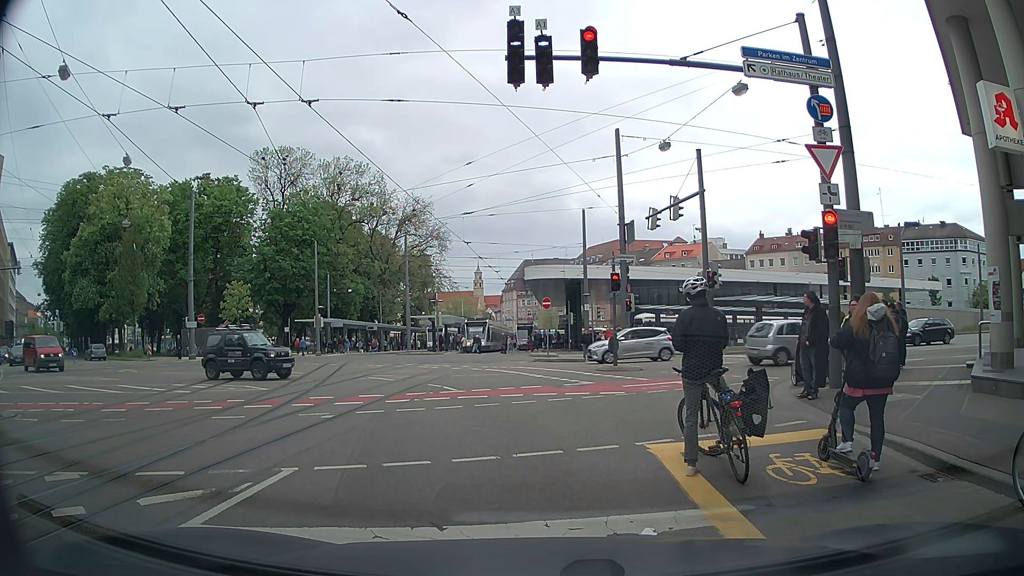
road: tertiary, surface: asphalt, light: Day
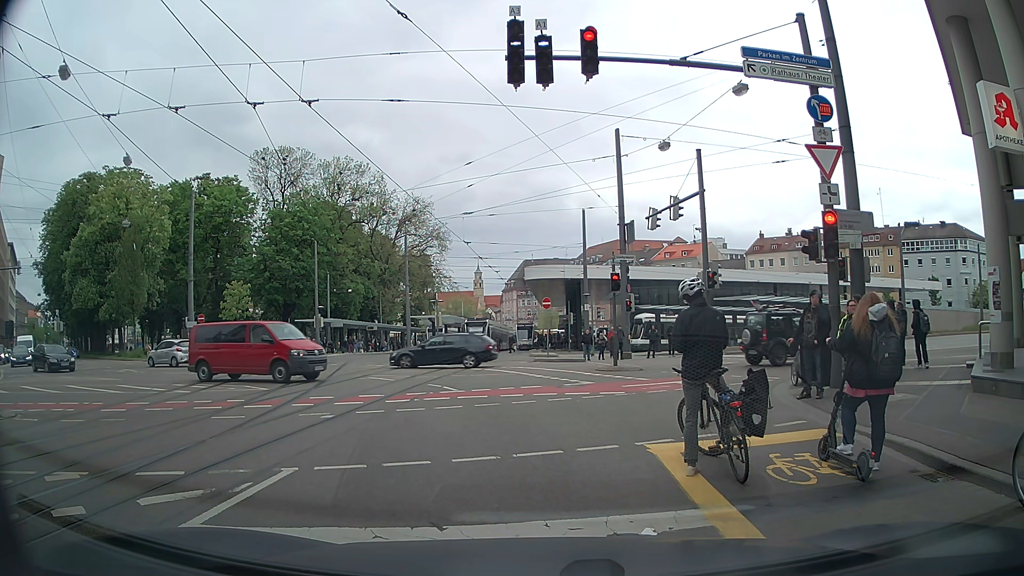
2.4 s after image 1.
(0.0, 0.0) m; 0°
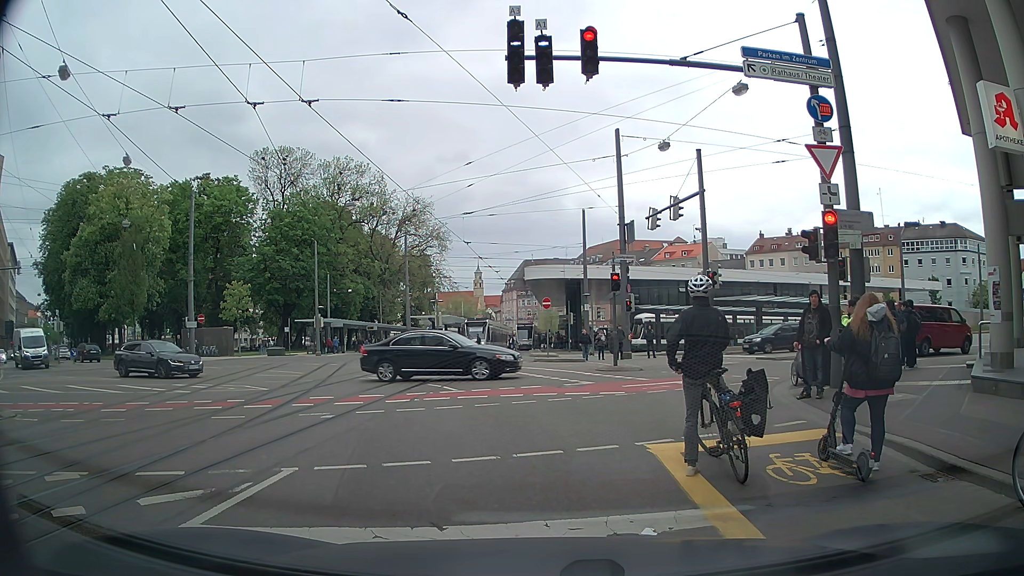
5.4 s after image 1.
(0.0, 0.0) m; 0°
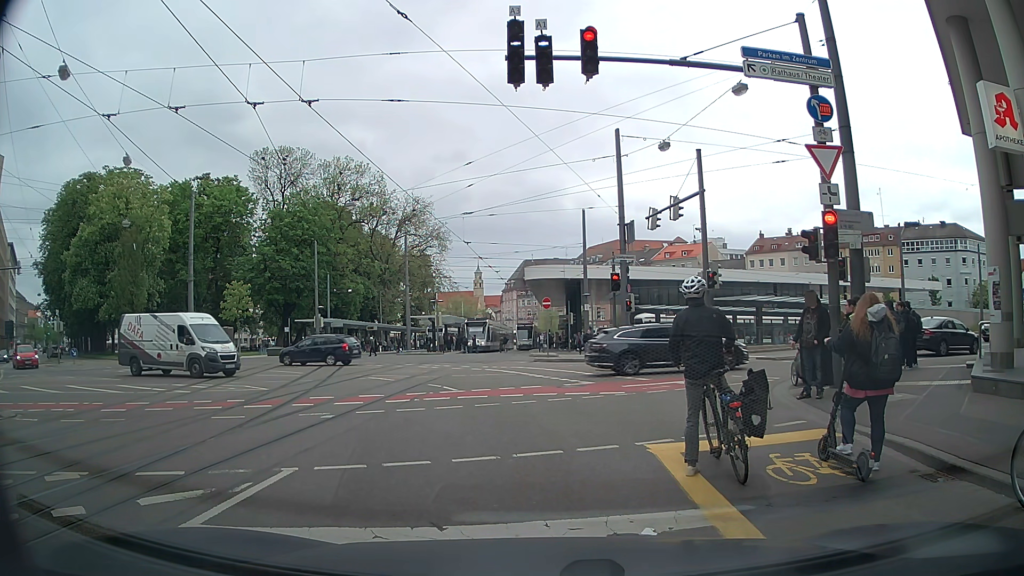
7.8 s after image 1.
(0.0, 0.0) m; 0°
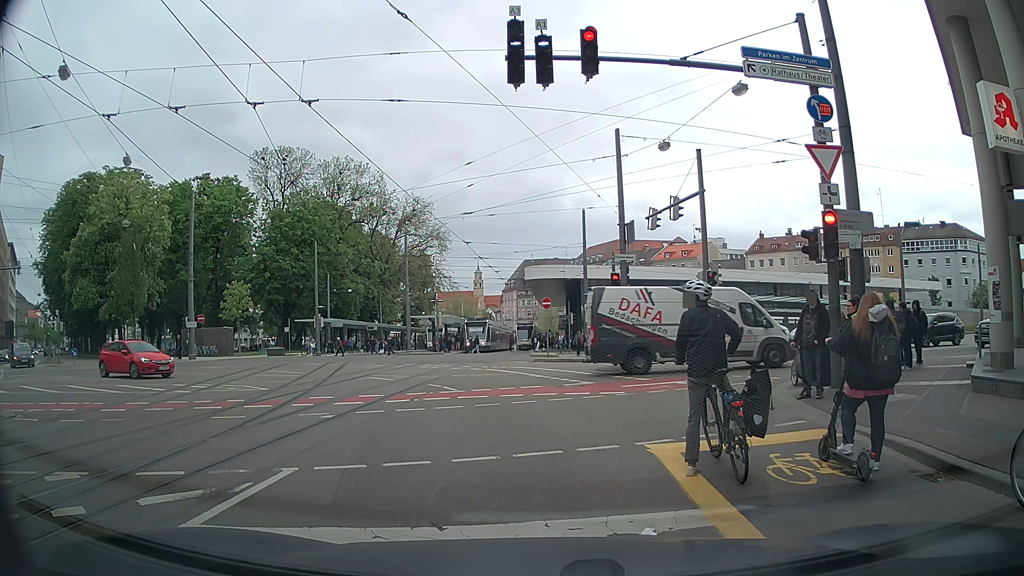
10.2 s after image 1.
(0.0, 0.0) m; 0°
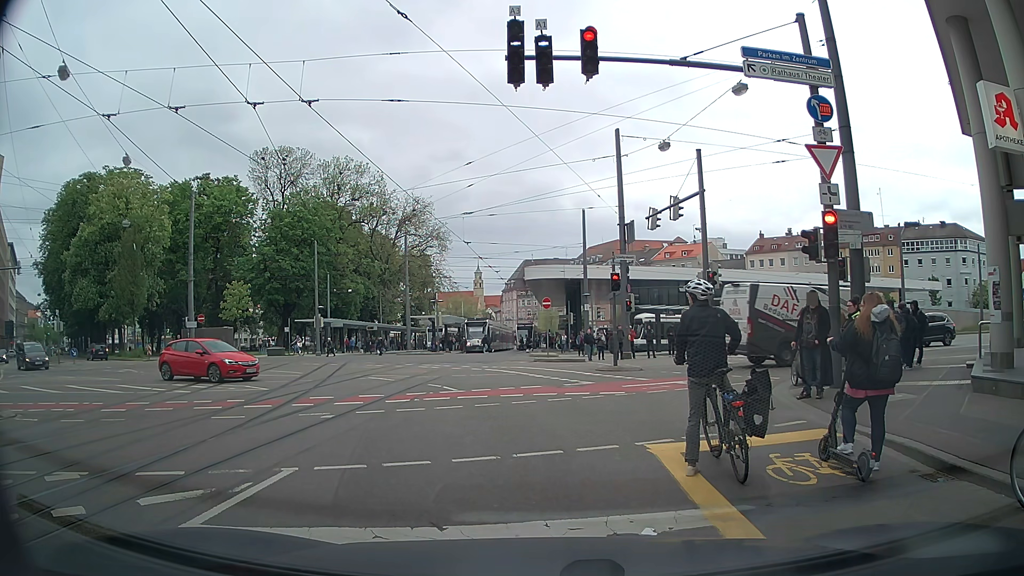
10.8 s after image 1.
(0.0, 0.0) m; 0°
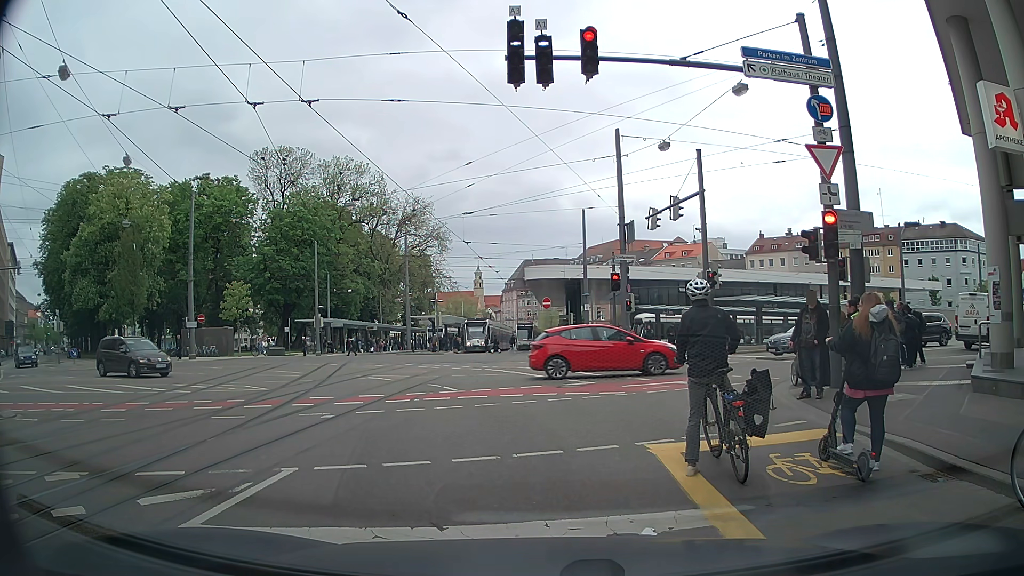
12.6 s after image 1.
(0.0, 0.0) m; 0°
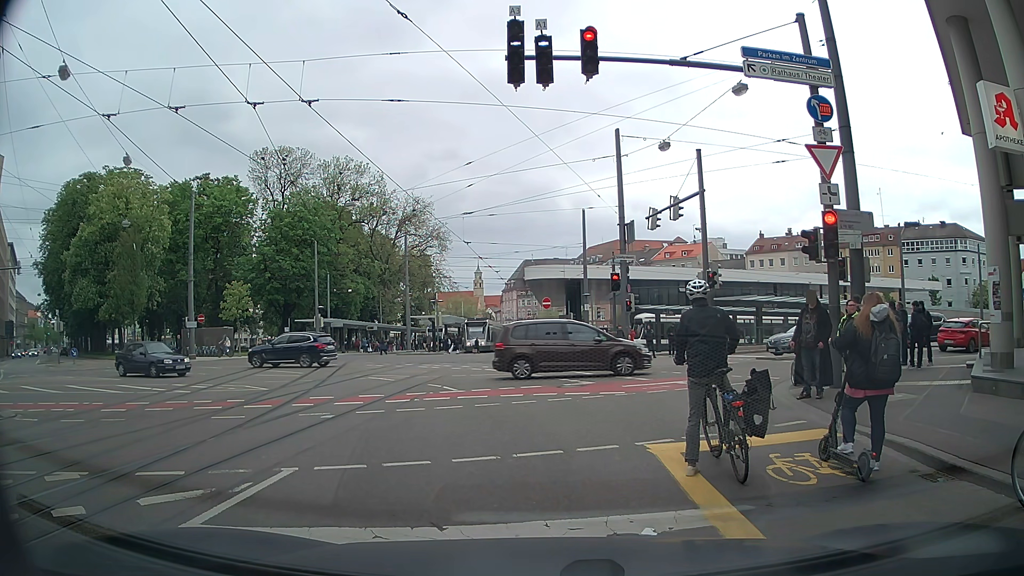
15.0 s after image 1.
(0.0, 0.0) m; 0°
